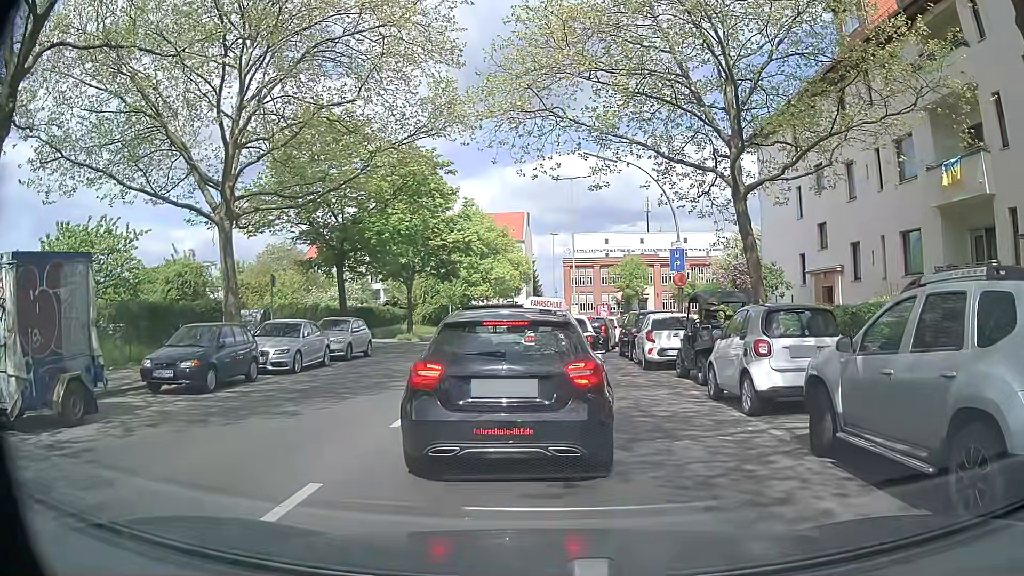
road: tertiary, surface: asphalt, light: Day
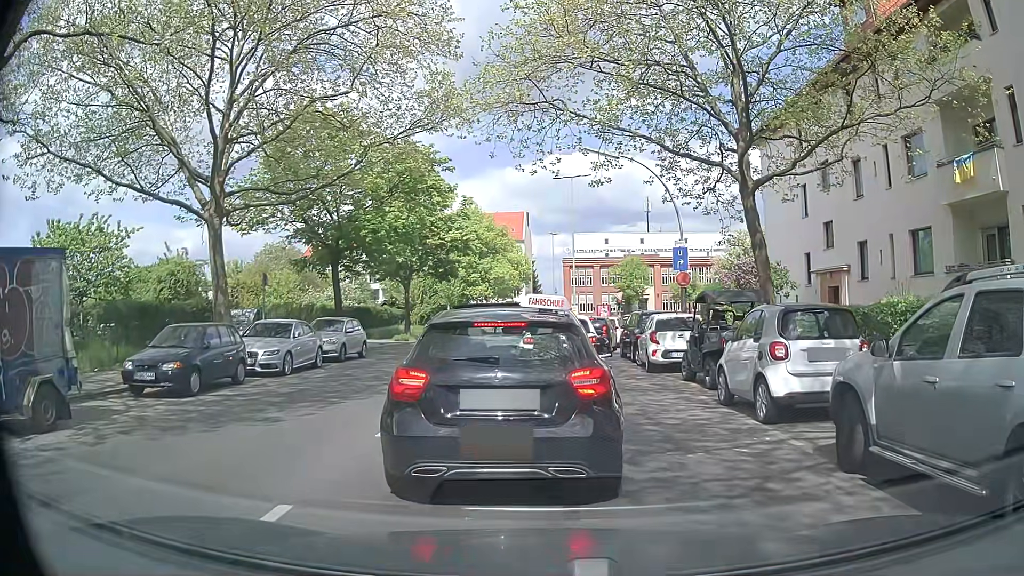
(0.0, +0.6) m; 0°
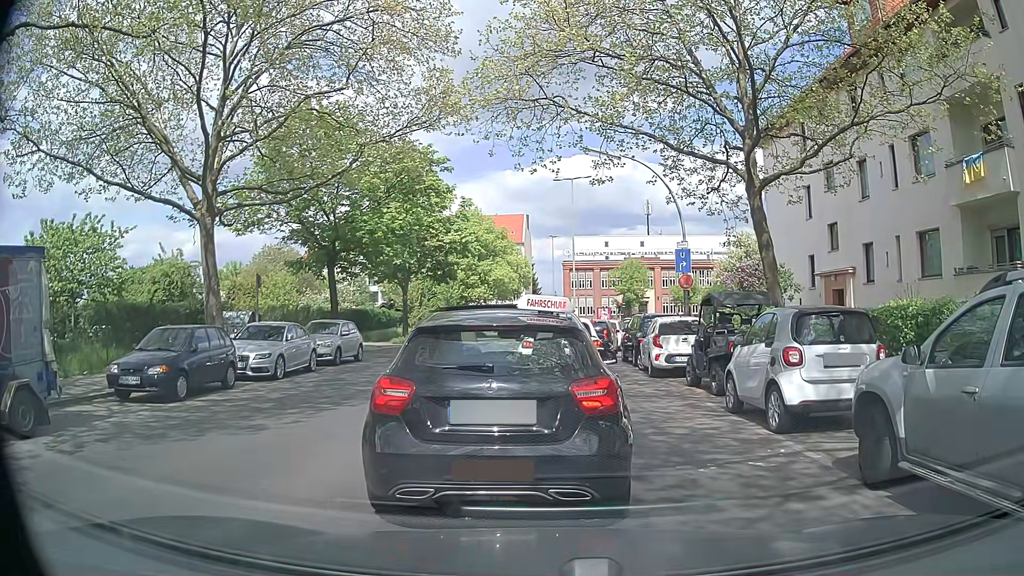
(0.0, +0.5) m; 0°
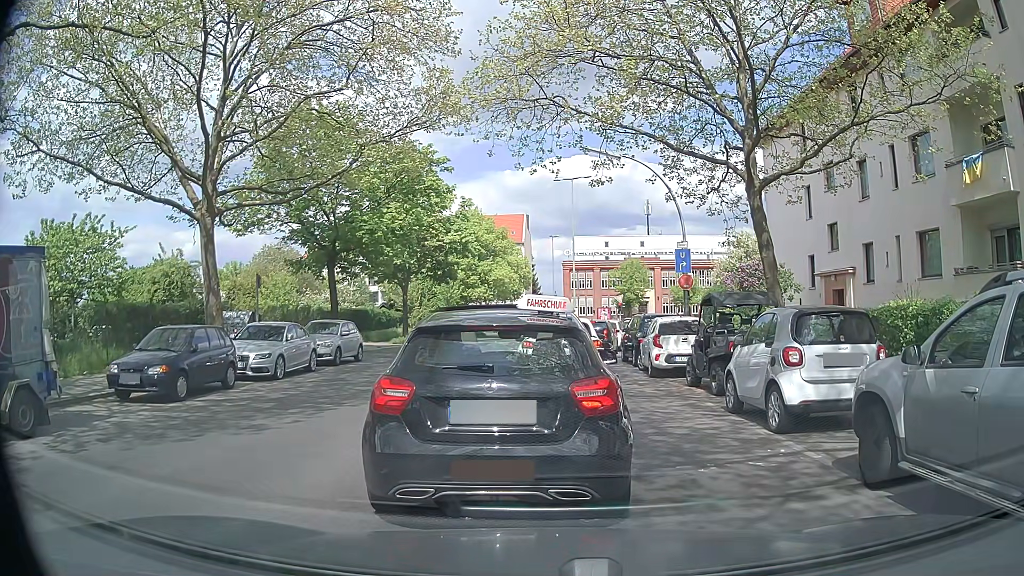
(0.0, 0.0) m; 0°
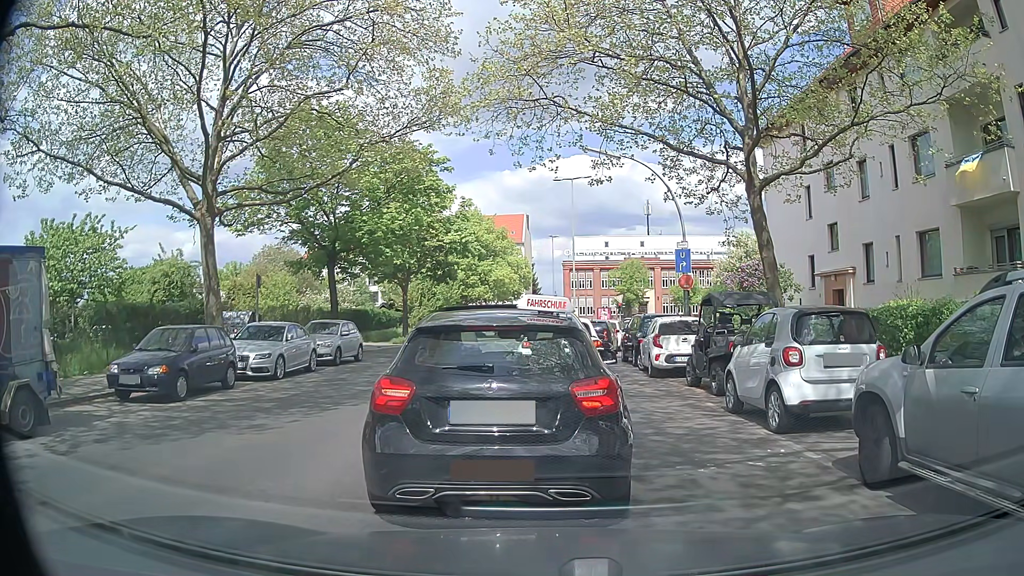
(0.0, 0.0) m; 0°
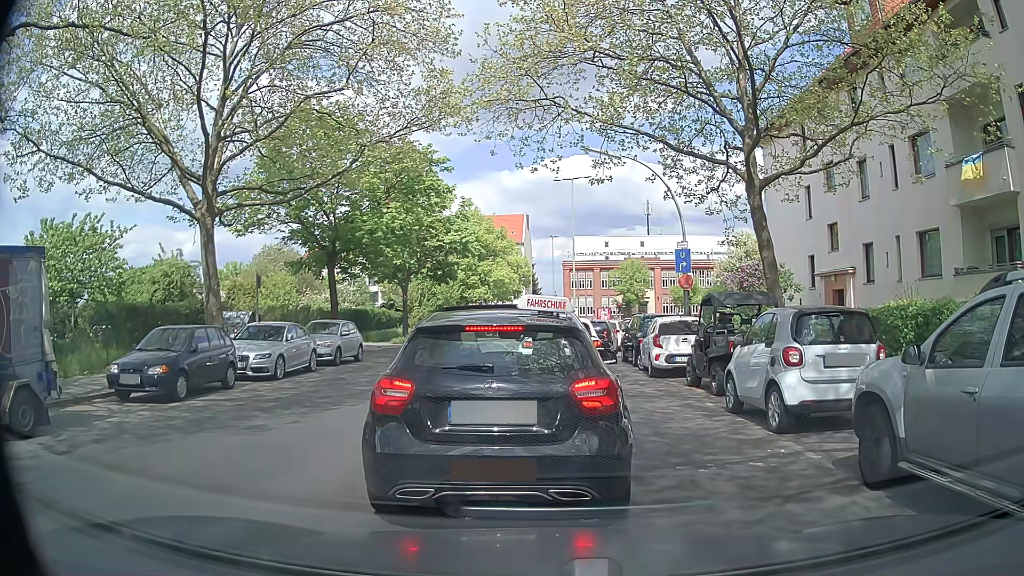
(0.0, 0.0) m; 0°
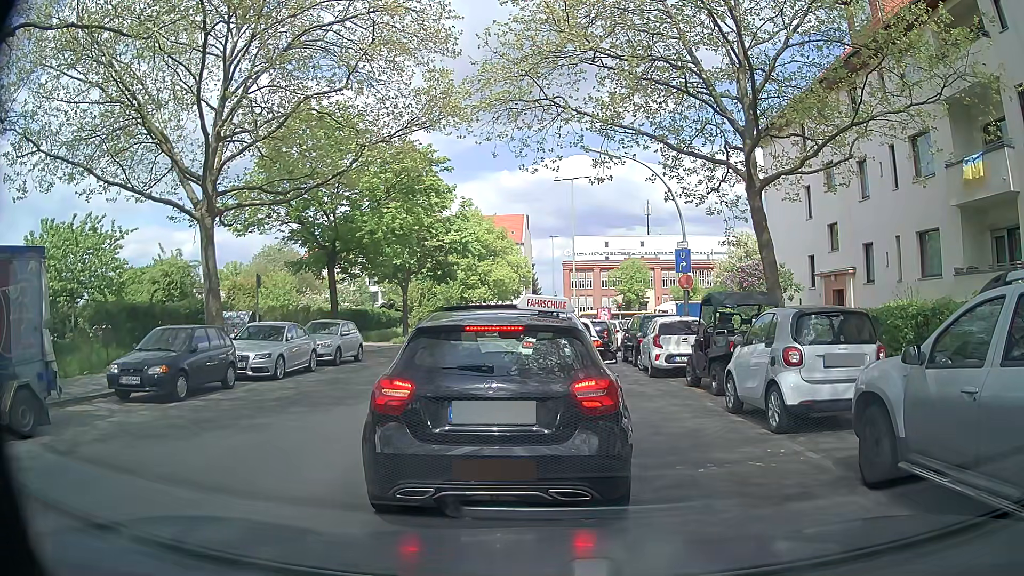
(0.0, 0.0) m; 0°
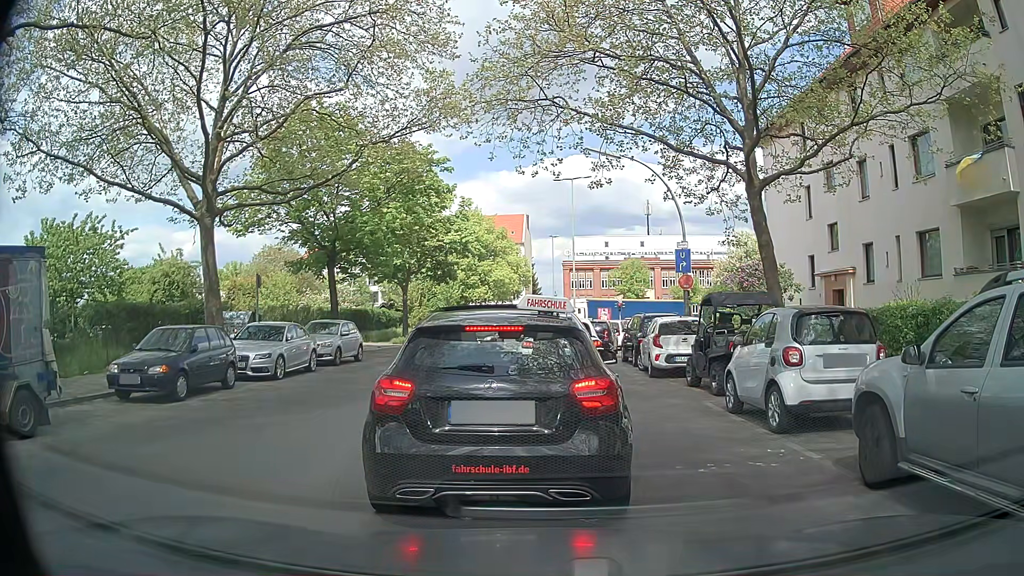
(0.0, 0.0) m; 0°
